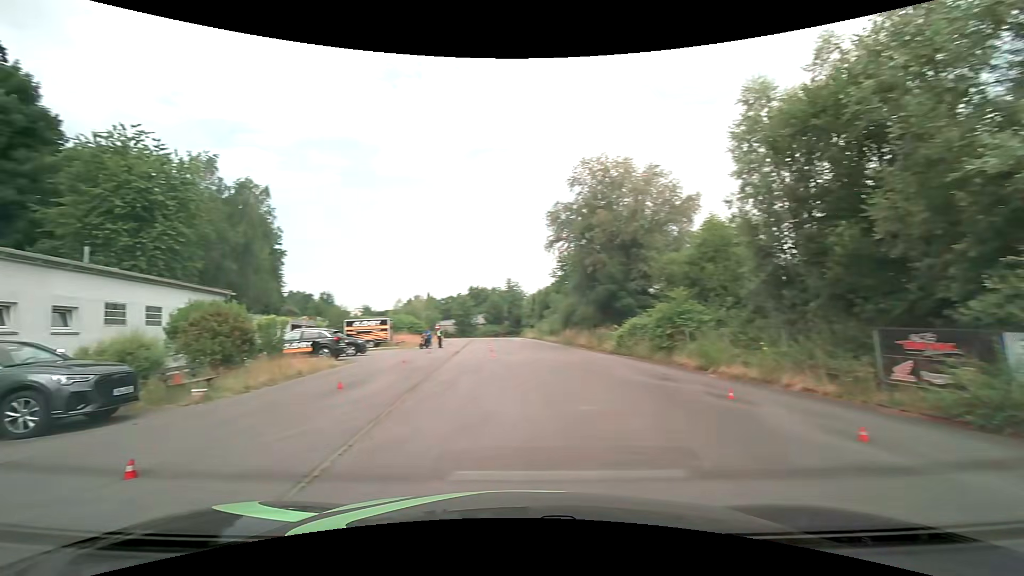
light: Day
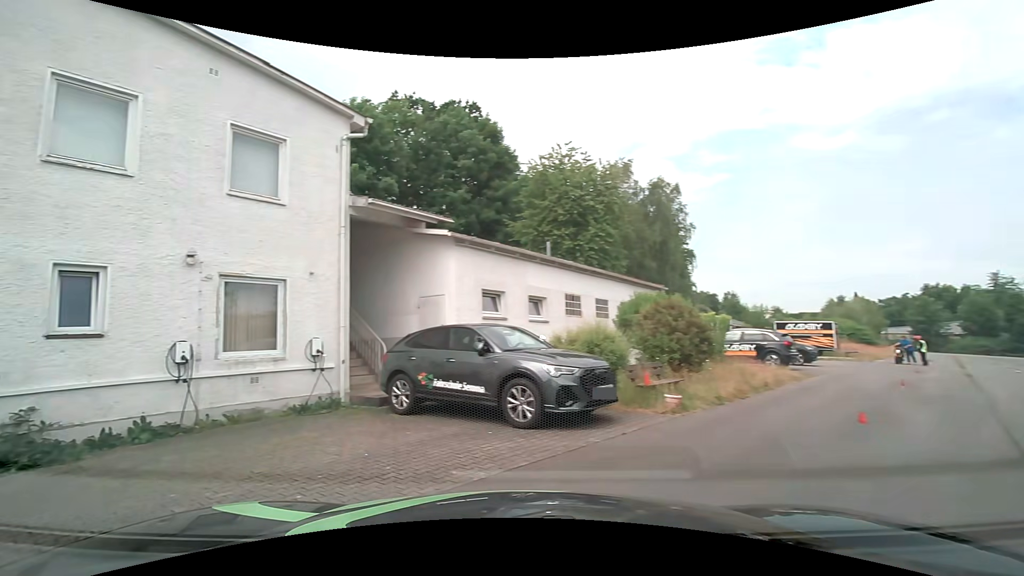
(-1.3, +3.1) m; -46°
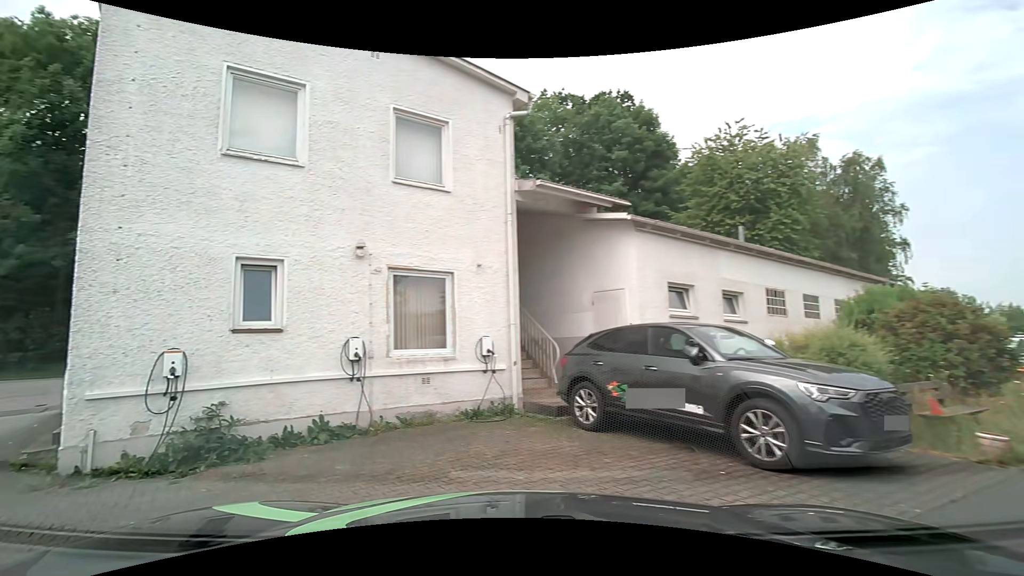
(-0.2, +1.7) m; -17°
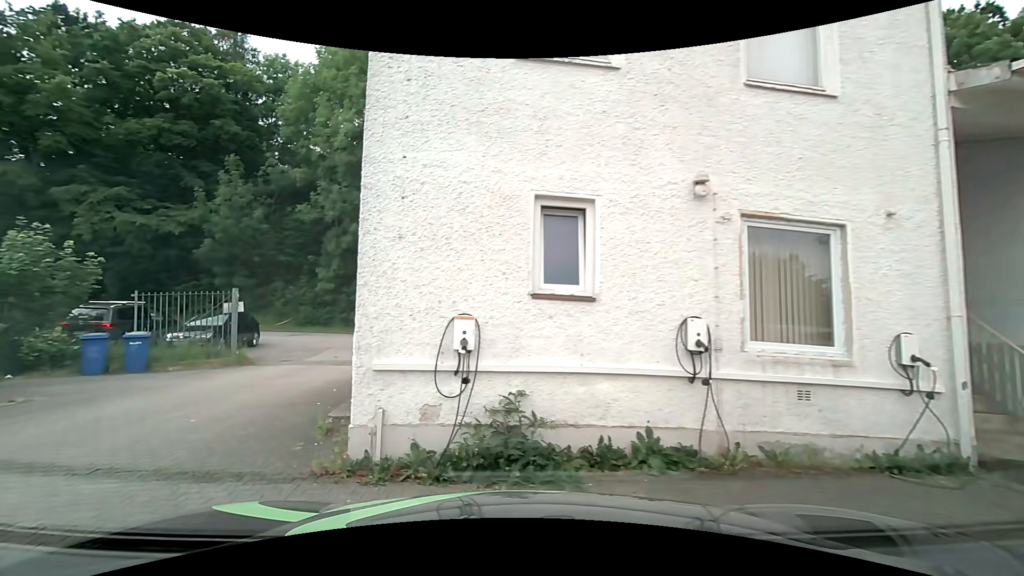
(-0.7, +2.7) m; -28°
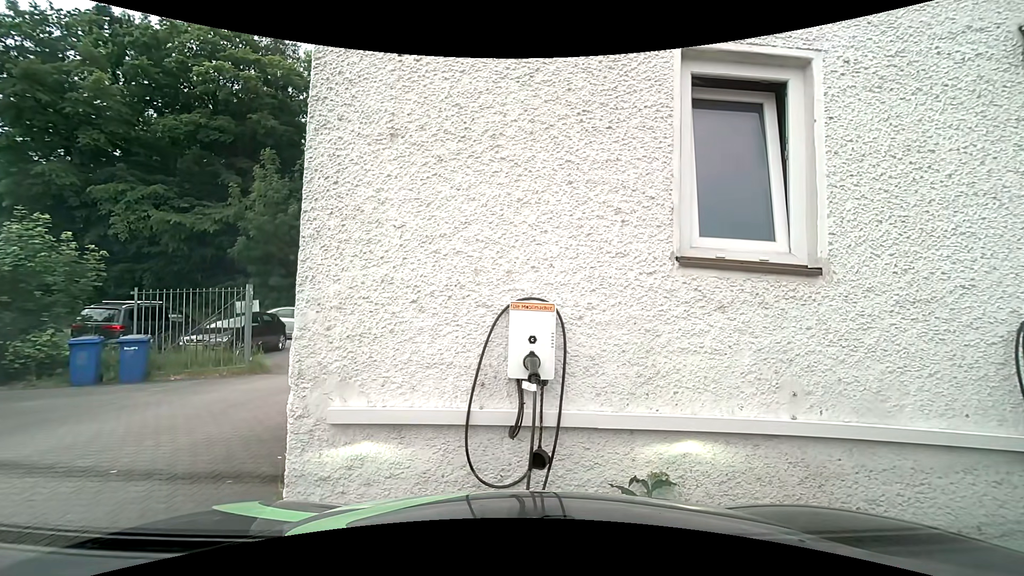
(-0.2, +2.5) m; -6°
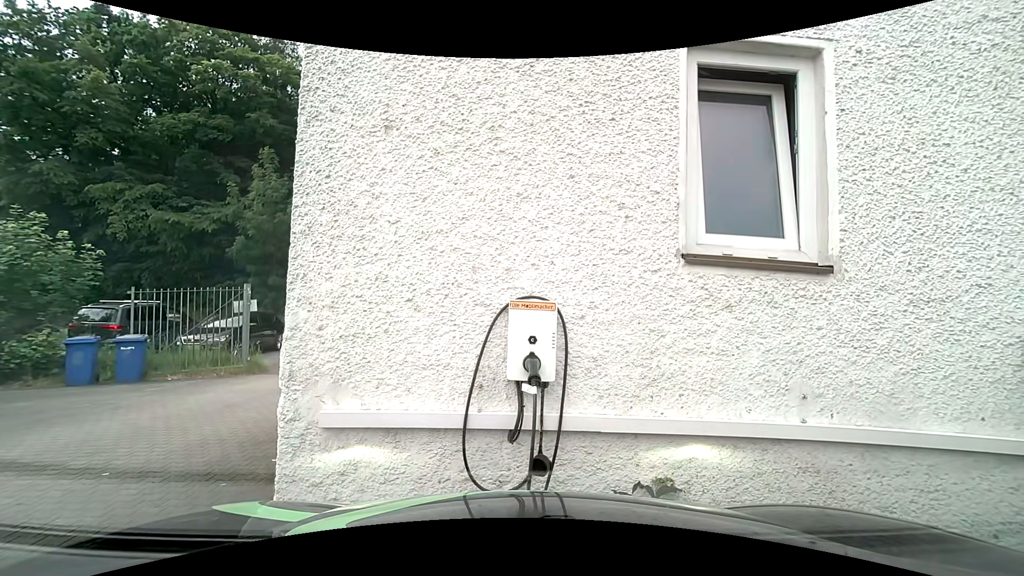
(0.0, +0.1) m; 0°
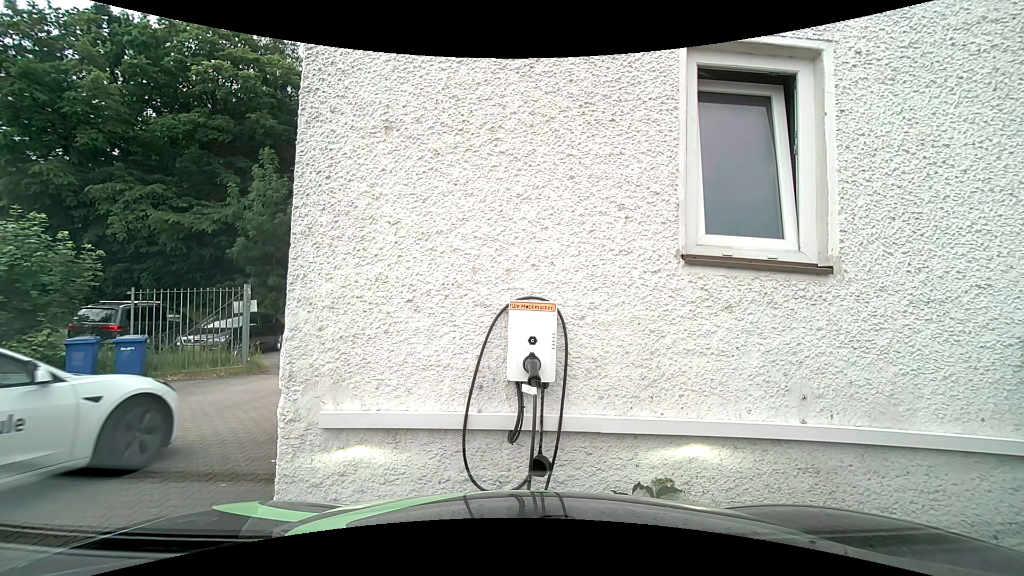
(0.0, +0.1) m; 0°
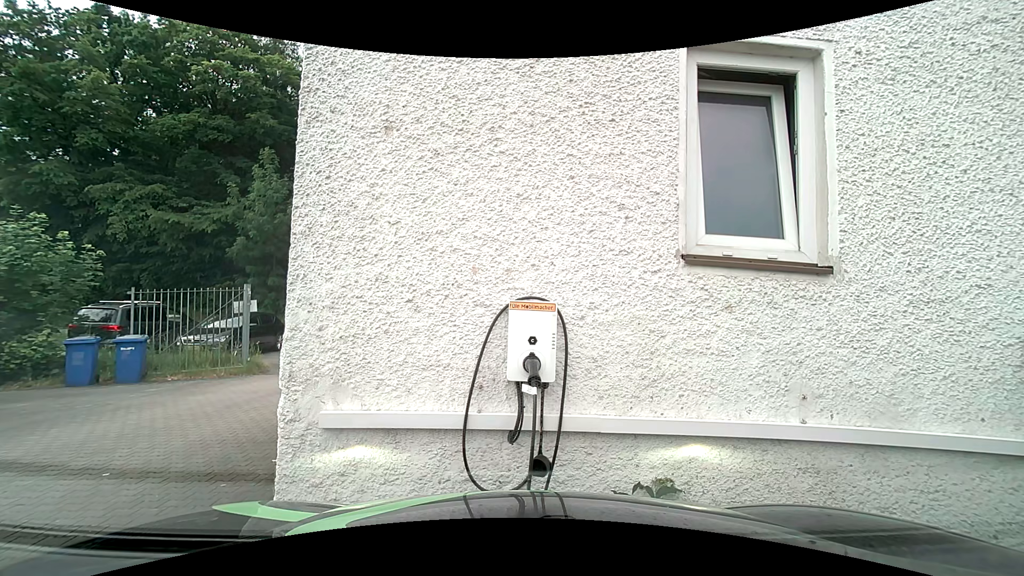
(0.0, 0.0) m; 0°
